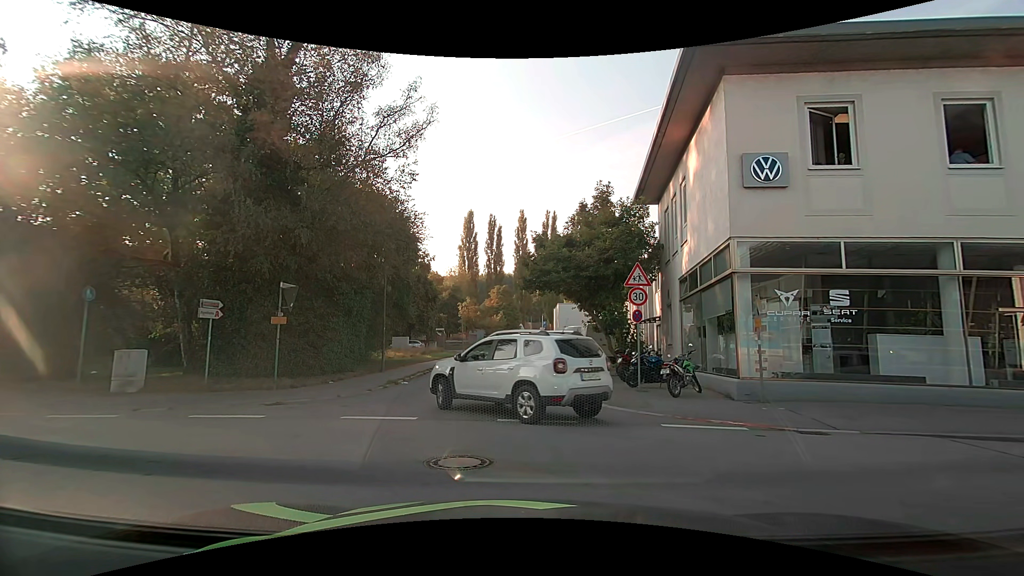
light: Day
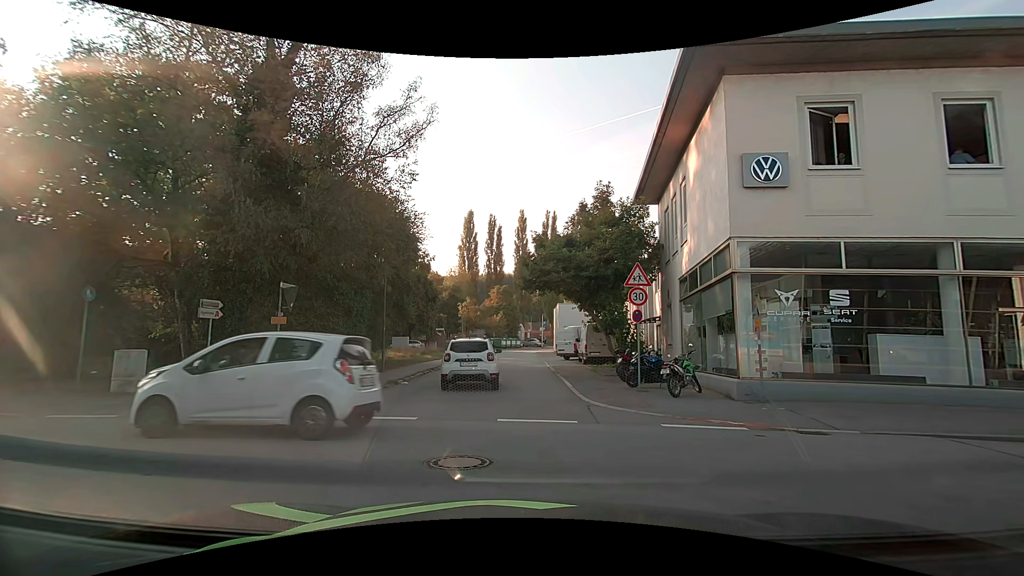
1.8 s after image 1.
(0.0, 0.0) m; 0°
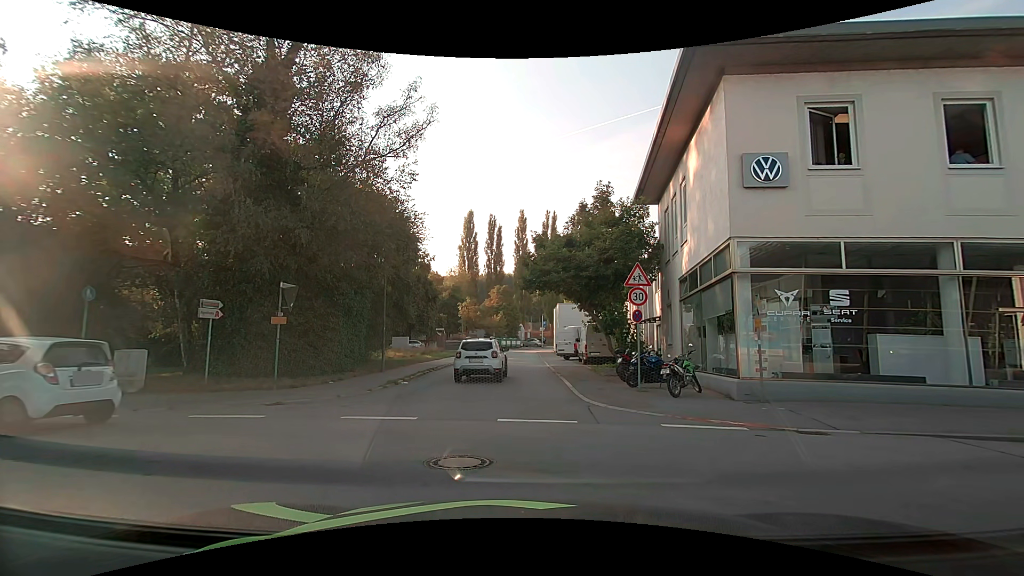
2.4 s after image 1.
(0.0, 0.0) m; 0°
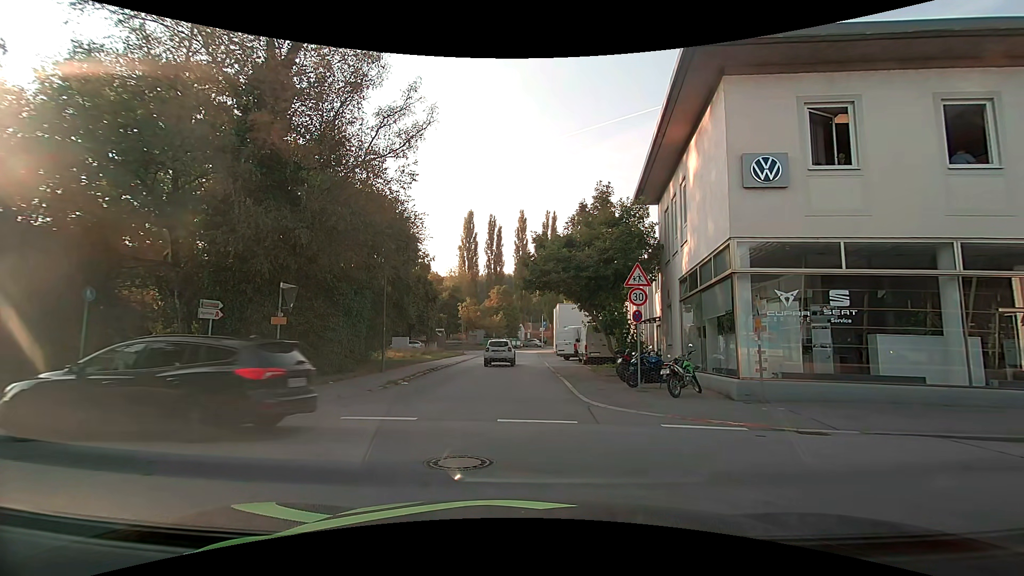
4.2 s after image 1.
(0.0, 0.0) m; 0°
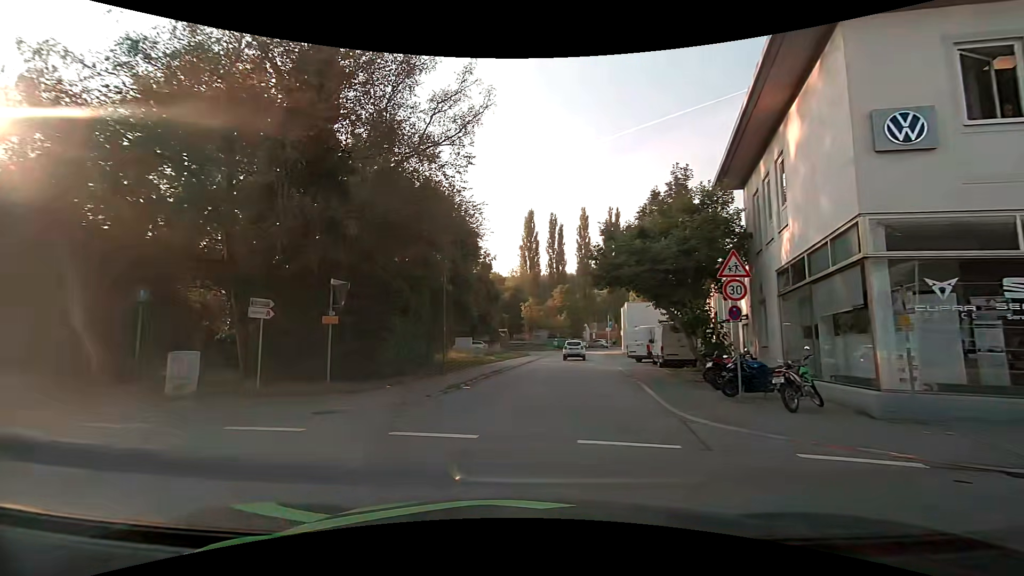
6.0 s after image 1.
(-0.1, +2.1) m; -9°
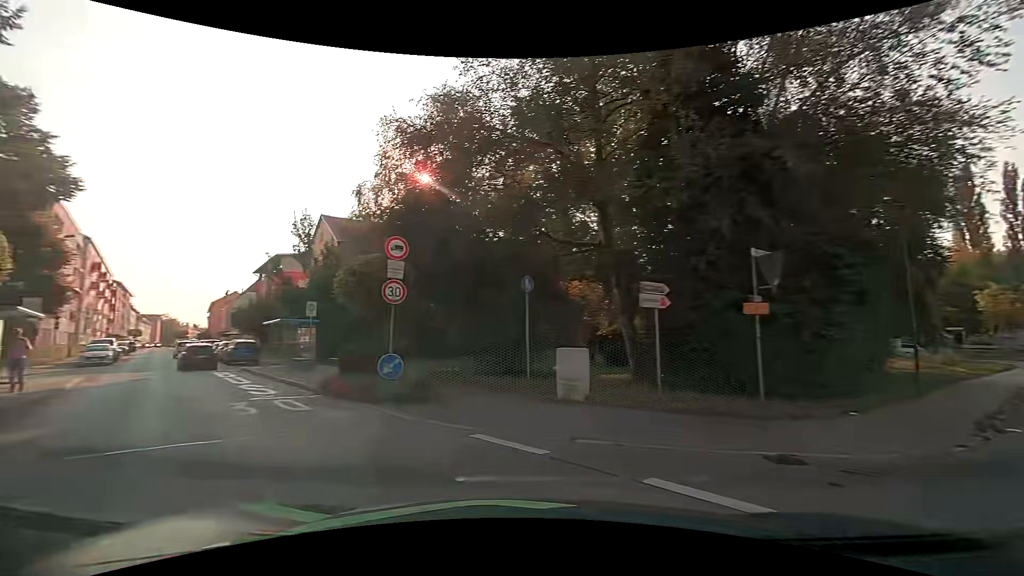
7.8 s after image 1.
(-1.6, +4.6) m; -39°
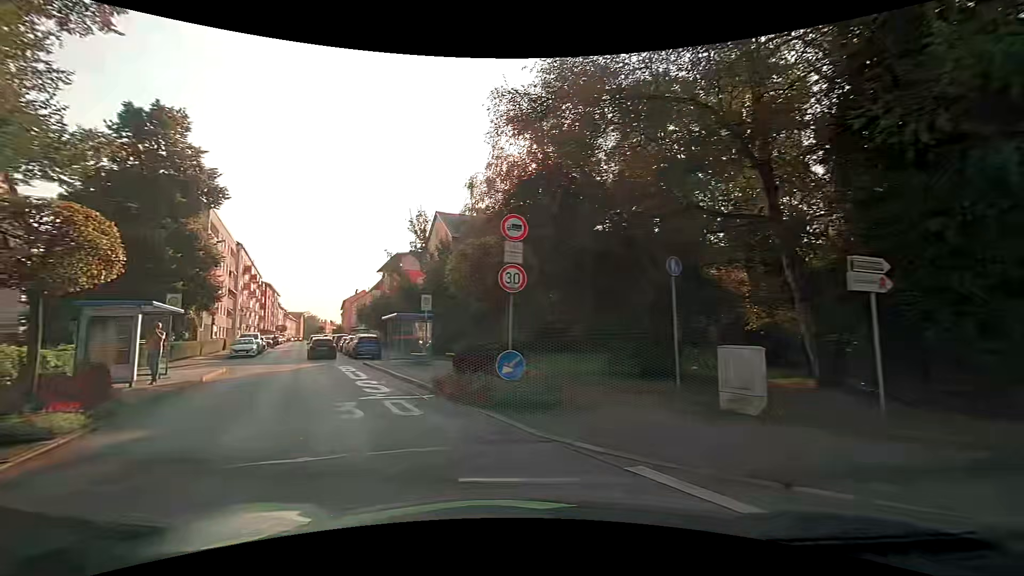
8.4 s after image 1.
(-0.3, +2.2) m; -12°
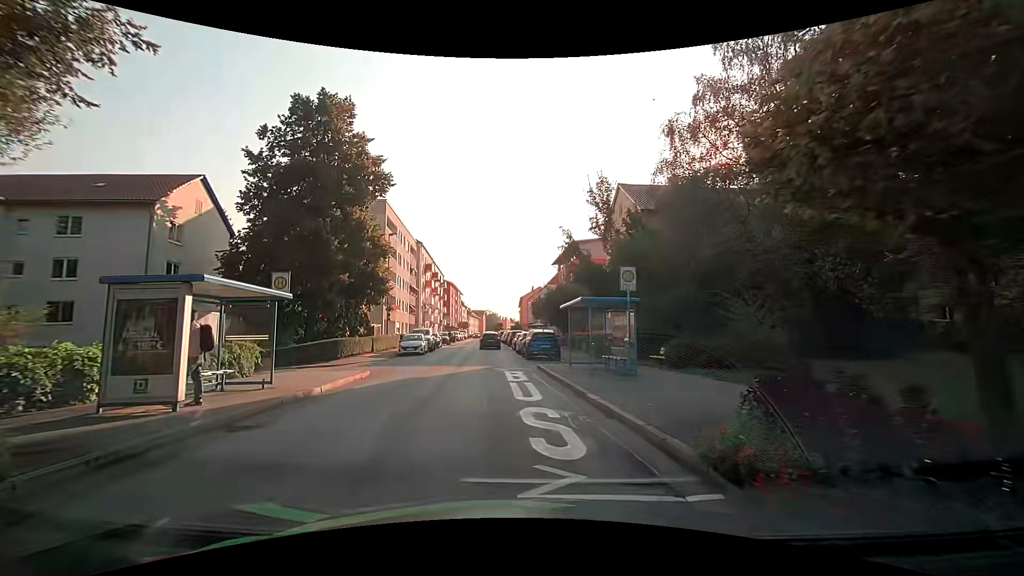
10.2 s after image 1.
(-1.8, +7.7) m; -21°
(0, +10) (-1, +20) (-2, +30) (-2, +40) (-3, +50) (-4, +60) (-4, +70) (-5, +80) (-6, +90) (-6, +100) m
